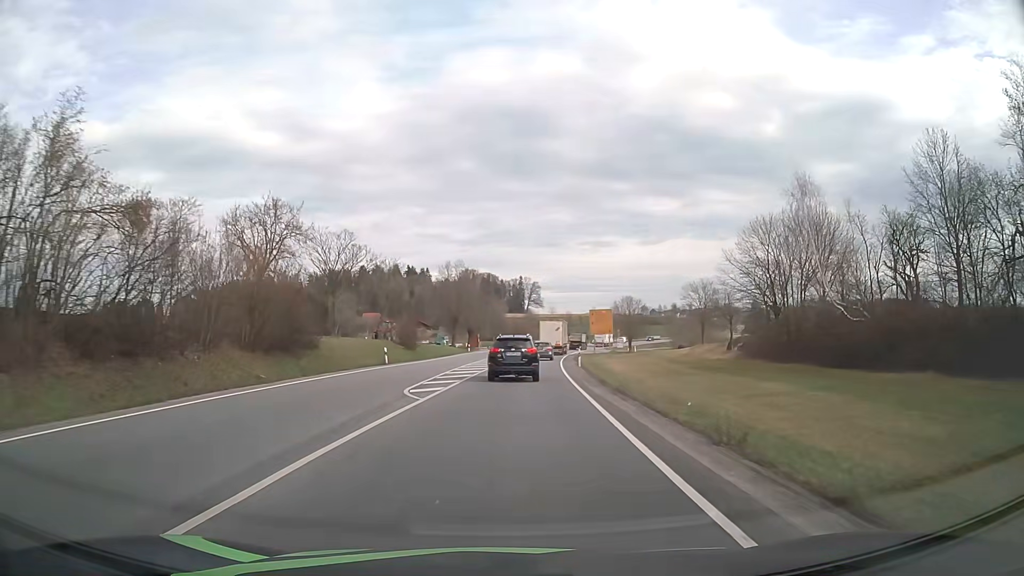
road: primary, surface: asphalt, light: Day
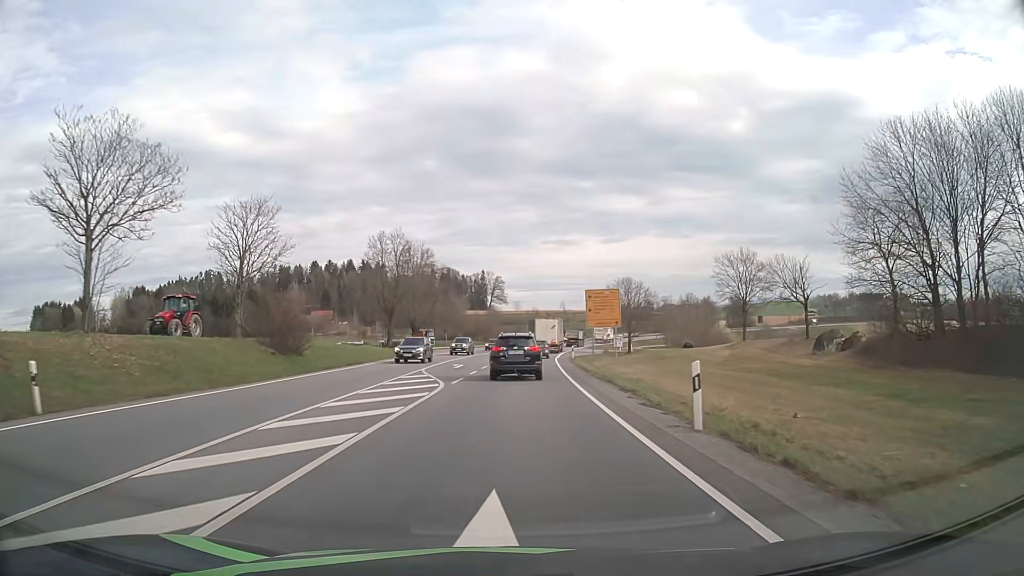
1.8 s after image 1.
(+0.9, +31.1) m; +3°
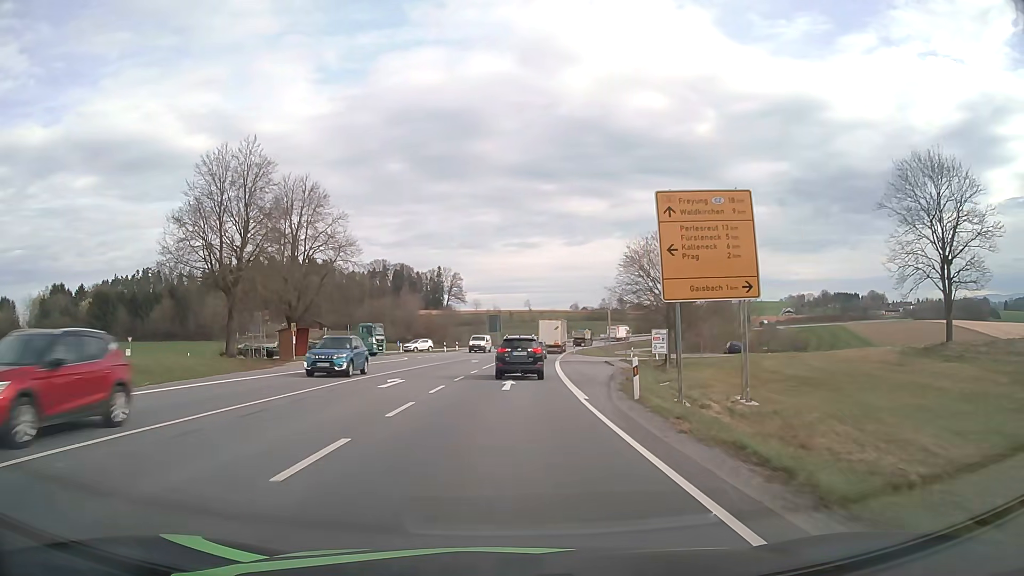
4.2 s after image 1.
(+1.2, +39.7) m; +3°
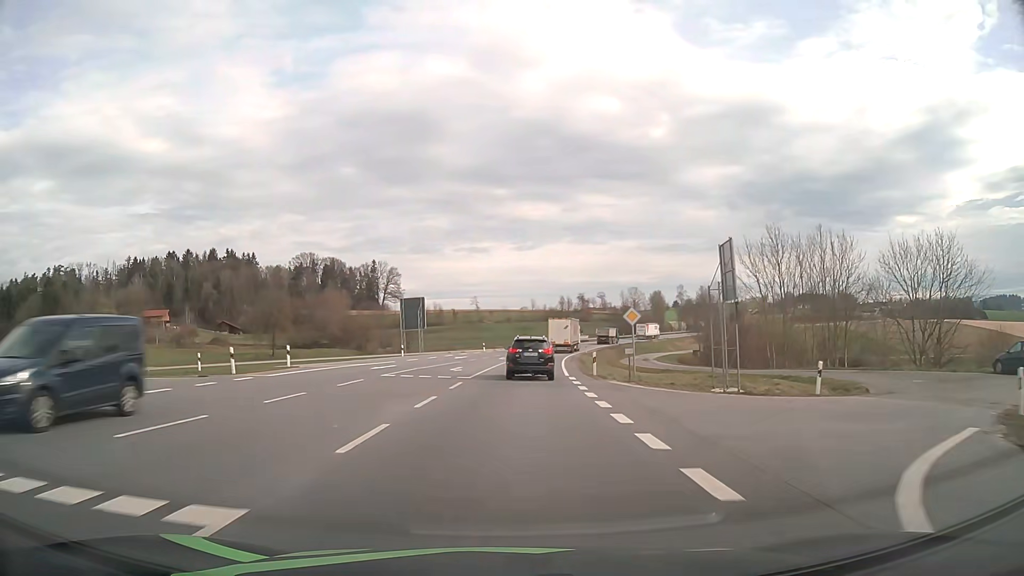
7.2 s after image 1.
(+1.9, +51.9) m; +4°
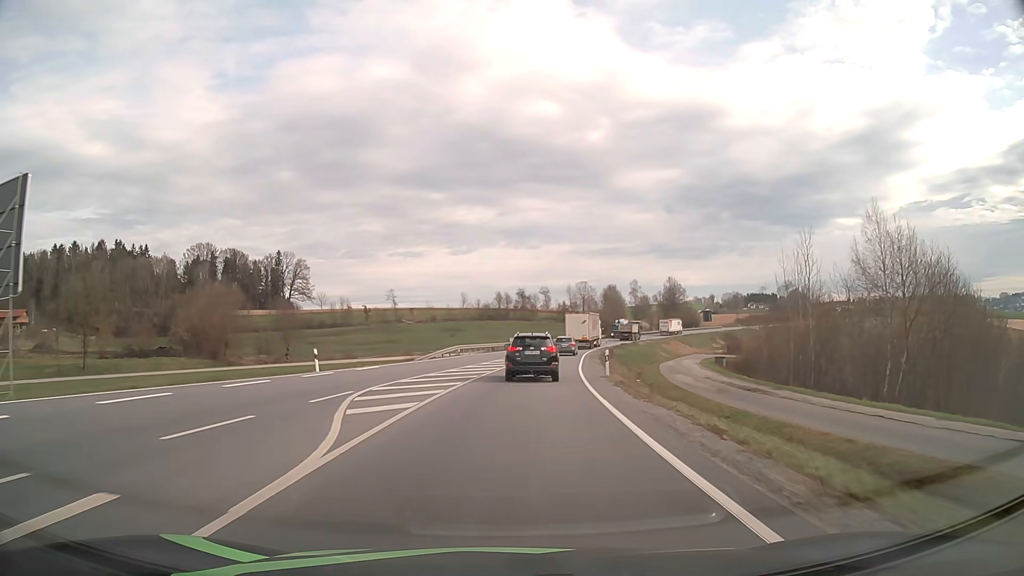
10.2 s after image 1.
(+2.8, +53.1) m; +6°
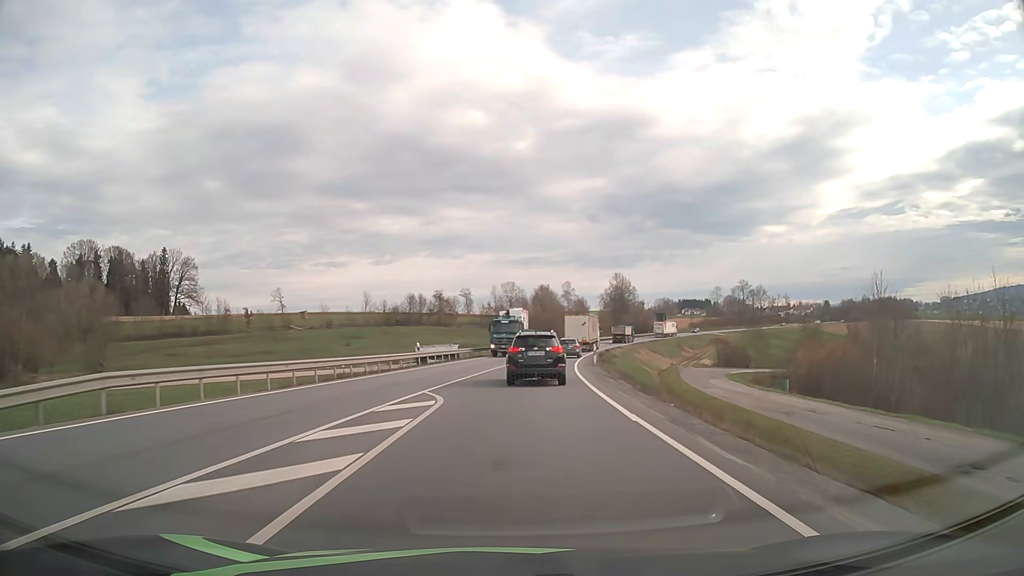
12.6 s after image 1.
(+2.3, +41.3) m; +7°
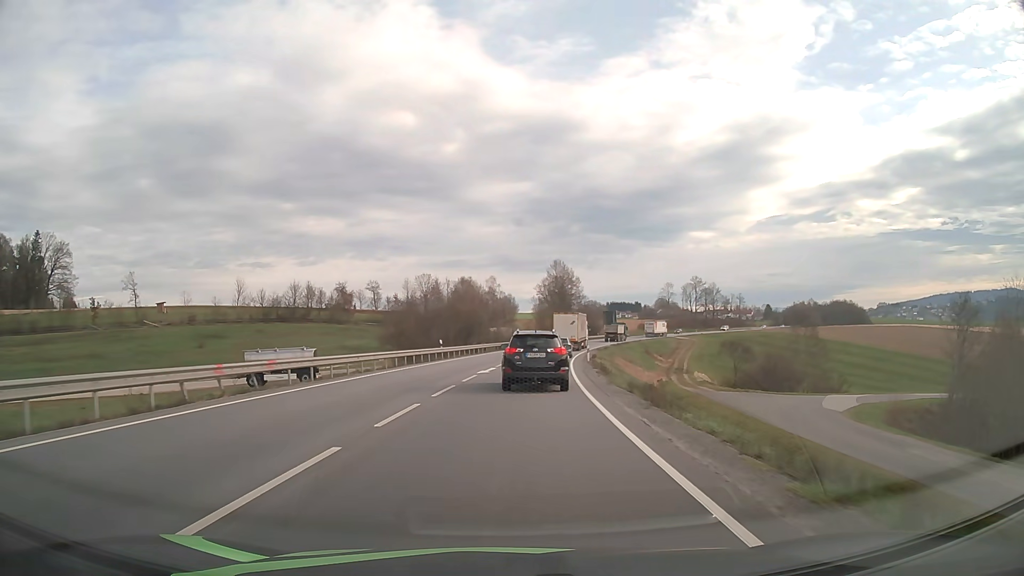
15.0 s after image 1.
(+2.3, +40.1) m; +6°
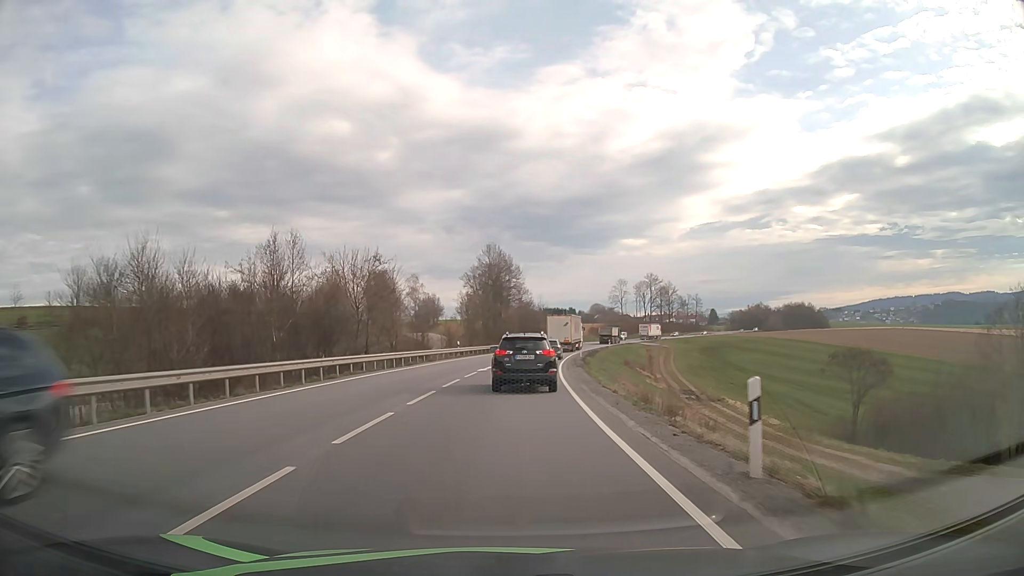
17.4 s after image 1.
(+2.1, +37.2) m; +6°
(0, +10) (0, +20) (+1, +30) (+2, +40) (+3, +50) (+4, +60) (+5, +70) (+7, +80) (+9, +89) (+11, +99) m
